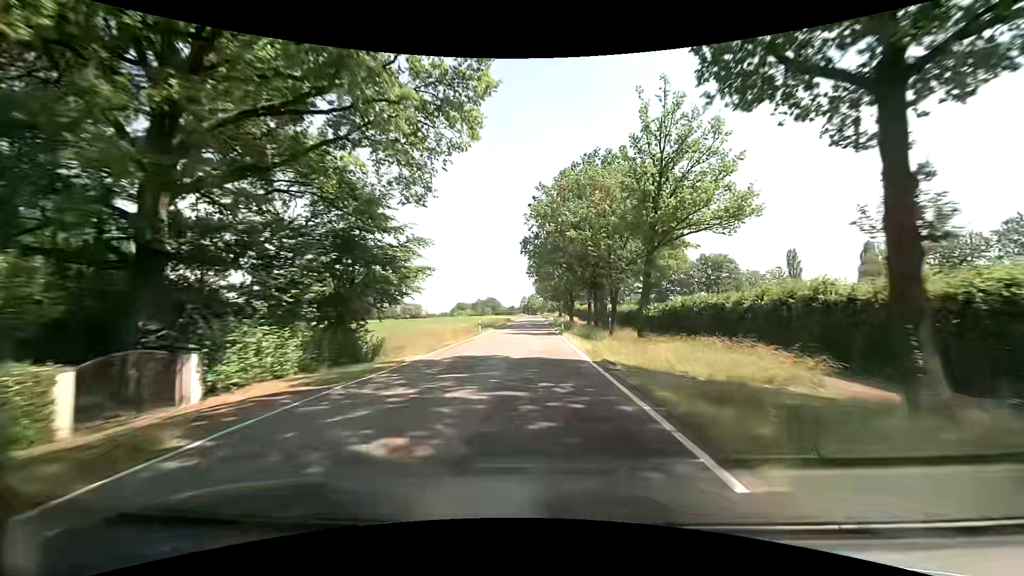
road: tertiary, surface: asphalt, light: Day
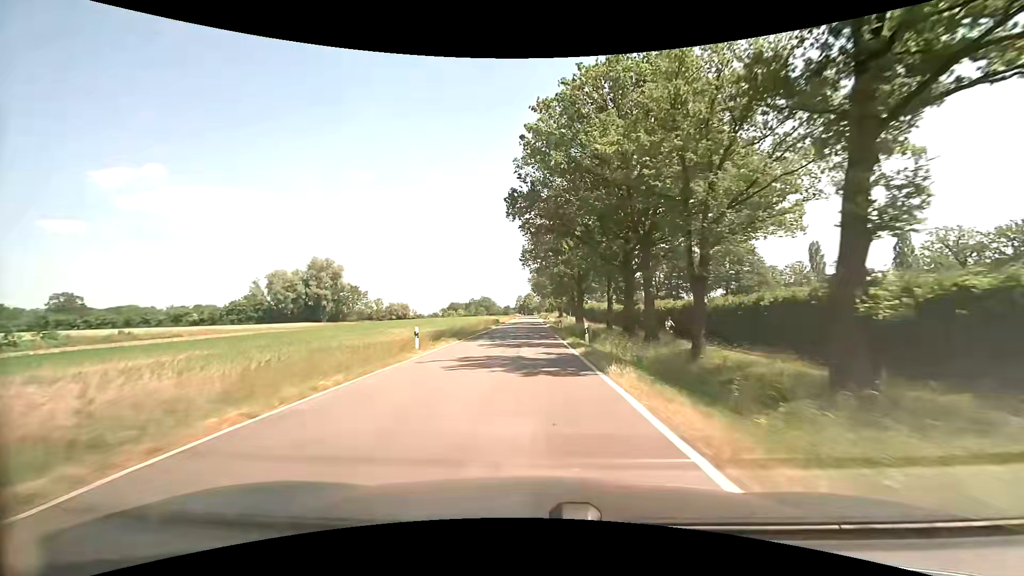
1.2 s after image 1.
(+0.2, +22.0) m; +1°
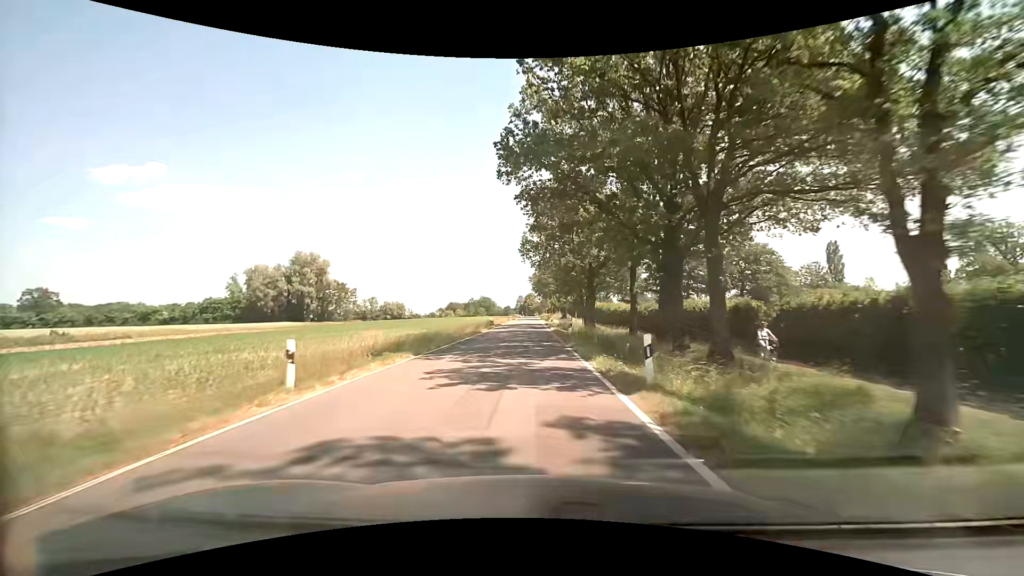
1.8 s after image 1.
(-0.1, +10.9) m; 0°
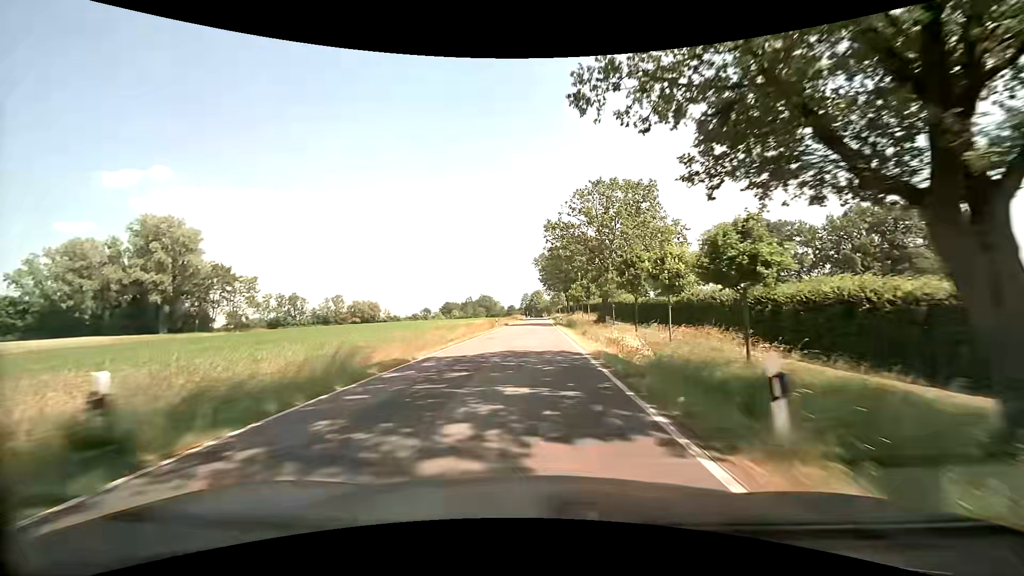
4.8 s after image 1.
(-0.2, +54.5) m; -1°
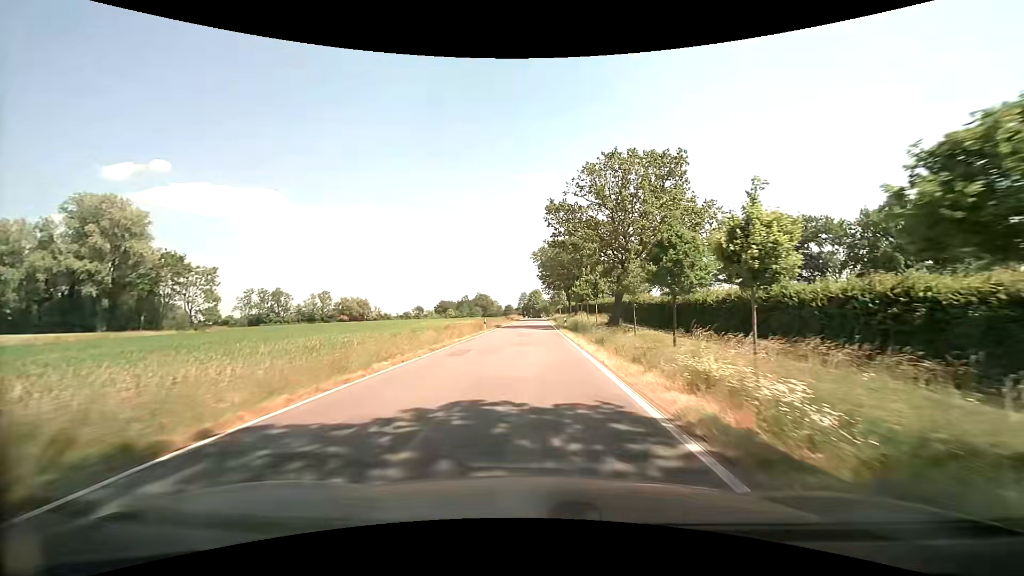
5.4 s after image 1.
(0.0, +10.8) m; 0°
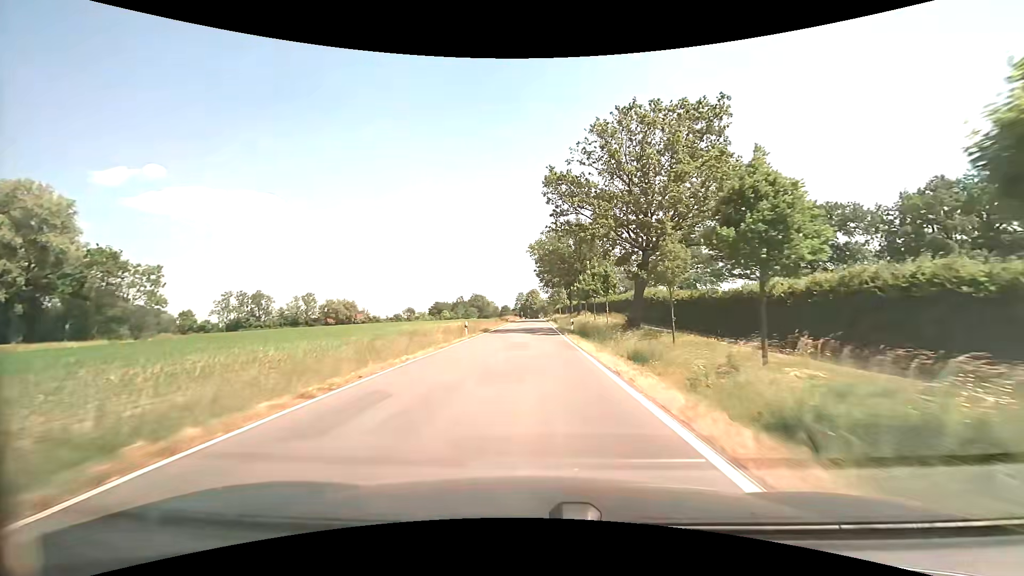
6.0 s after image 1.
(0.0, +10.8) m; 0°
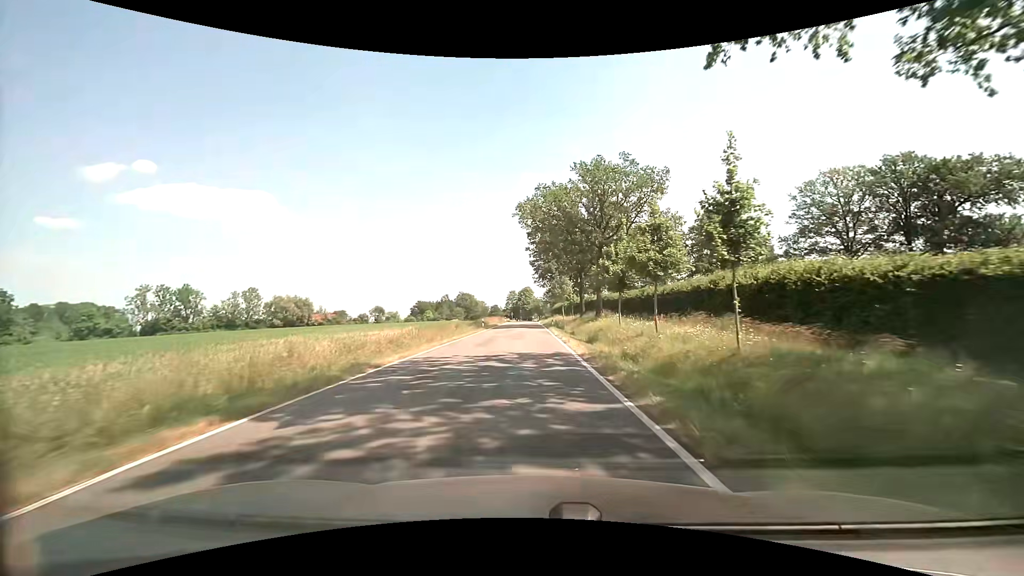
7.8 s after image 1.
(+0.2, +32.4) m; +1°
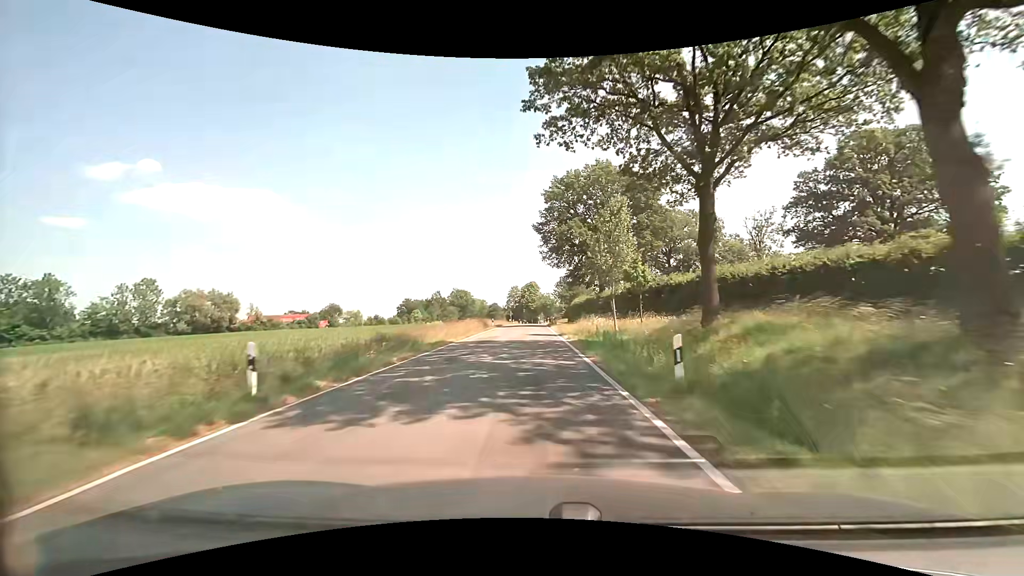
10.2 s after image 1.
(-0.4, +42.3) m; -1°
(0, +10) (0, +20) (0, +30) (0, +40) (0, +50) (0, +60) (0, +70) (0, +80) (0, +90) (0, +100) m
